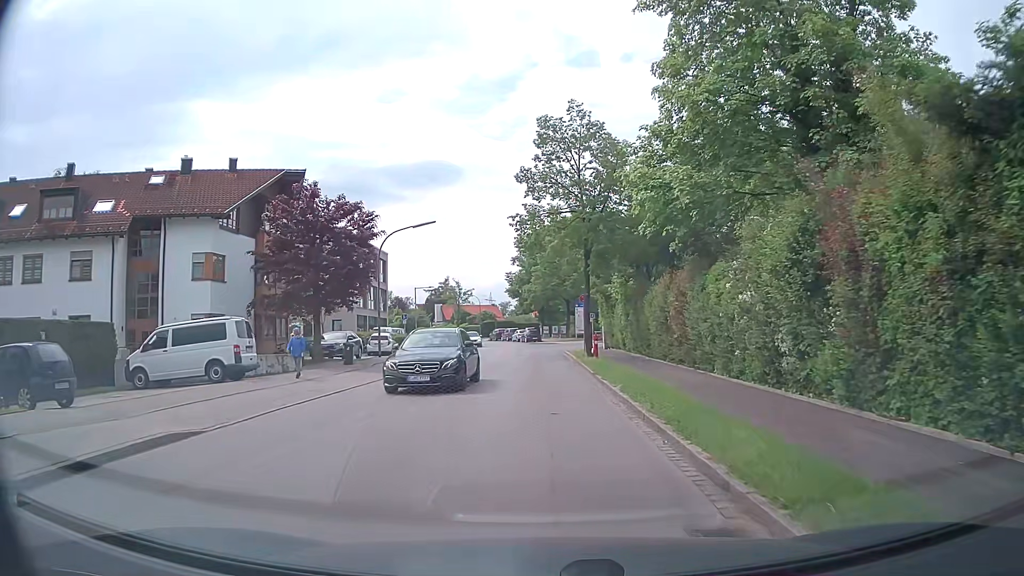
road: tertiary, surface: asphalt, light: Day
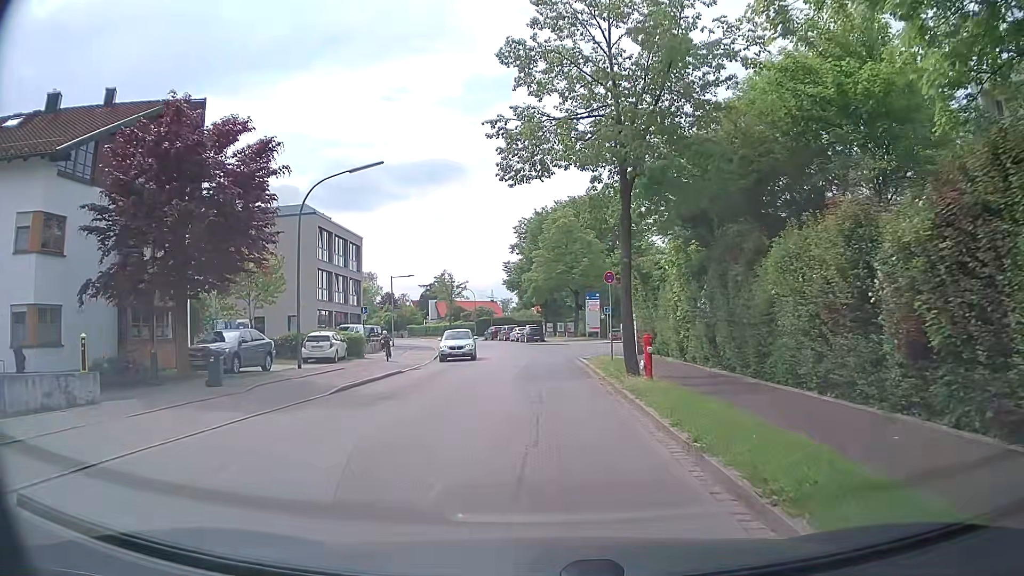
(-0.1, +12.8) m; -1°
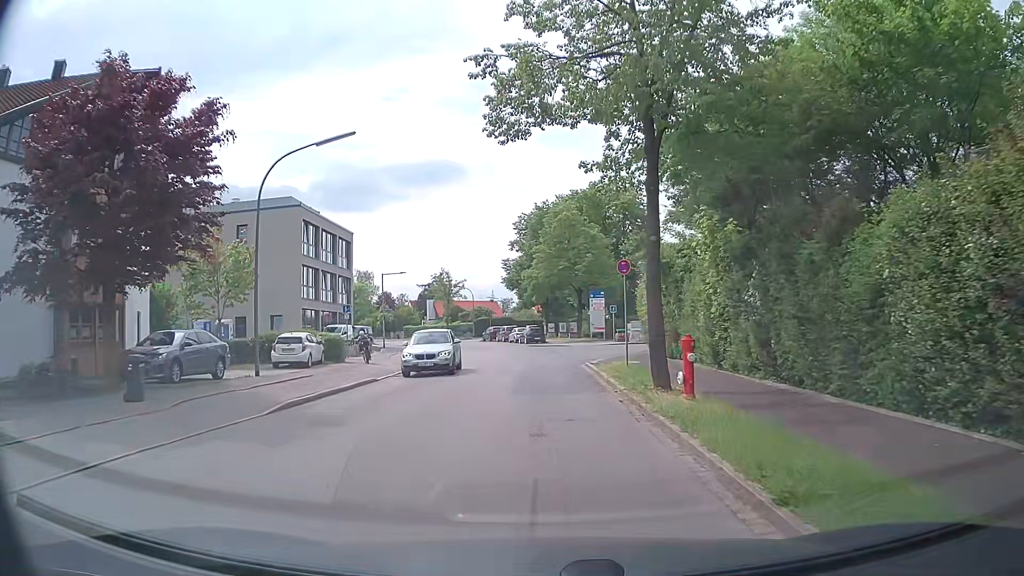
(0.0, +3.8) m; 0°
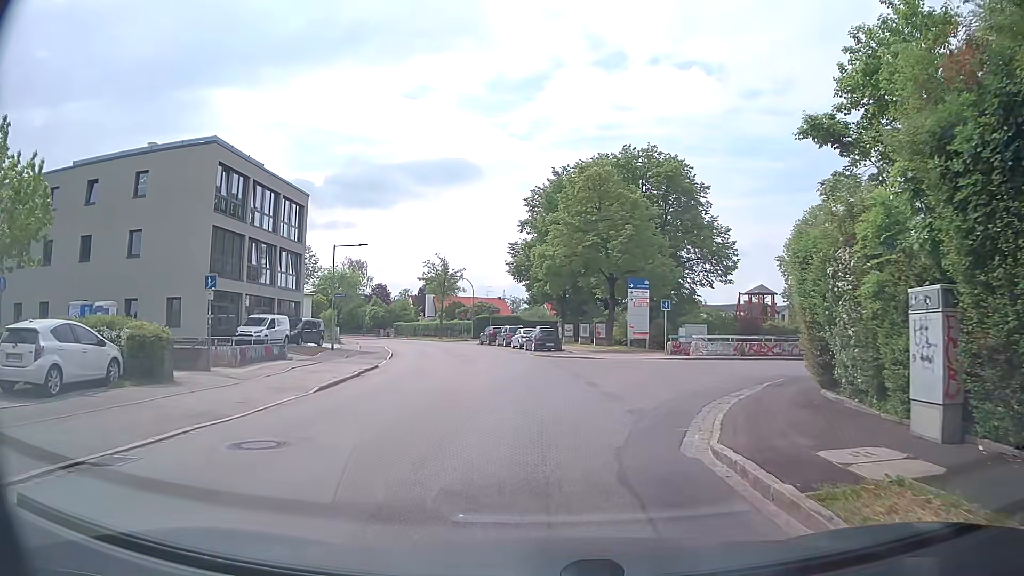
(-0.3, +16.9) m; -2°
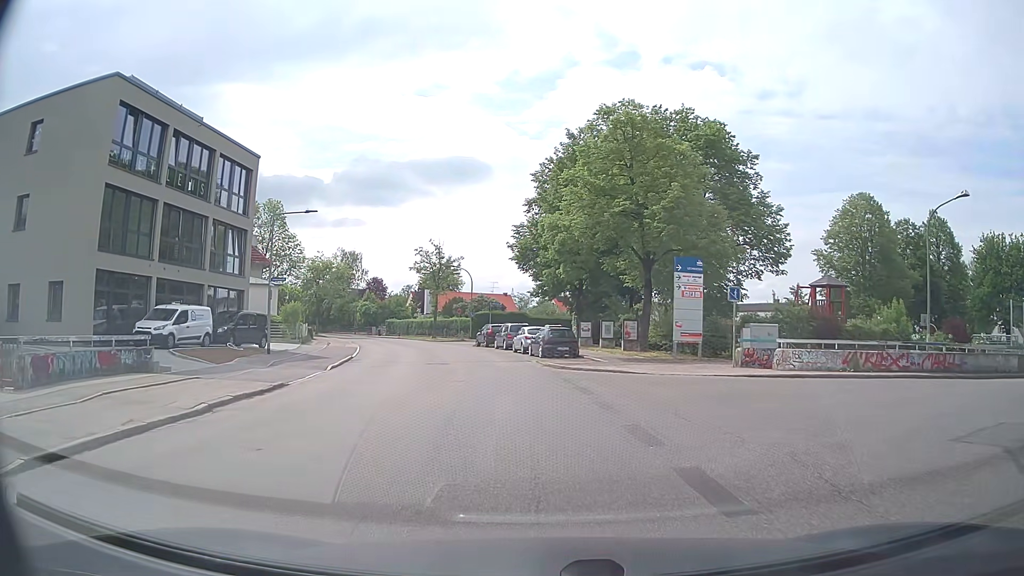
(+0.1, +10.7) m; 0°
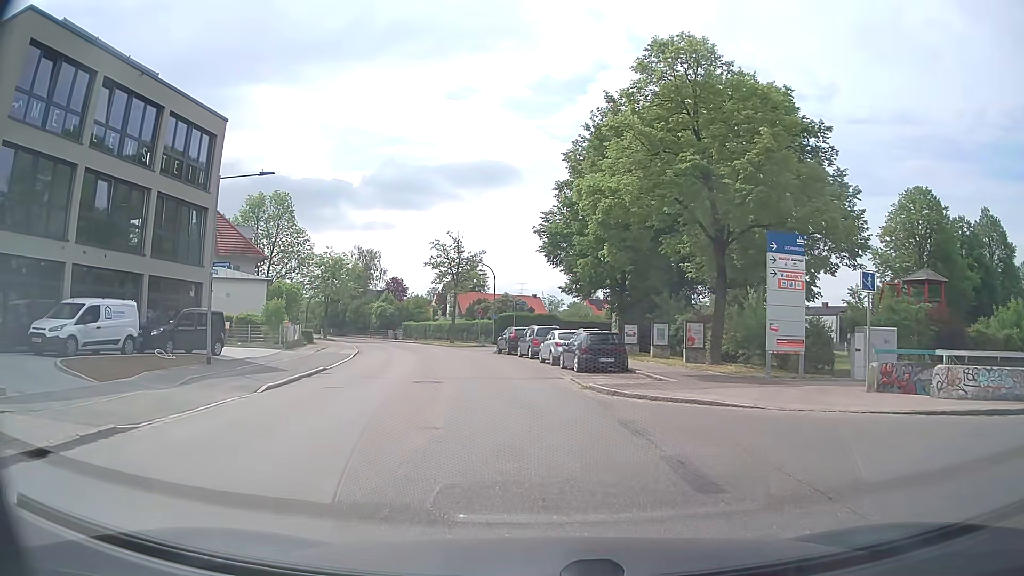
(0.0, +8.1) m; -2°
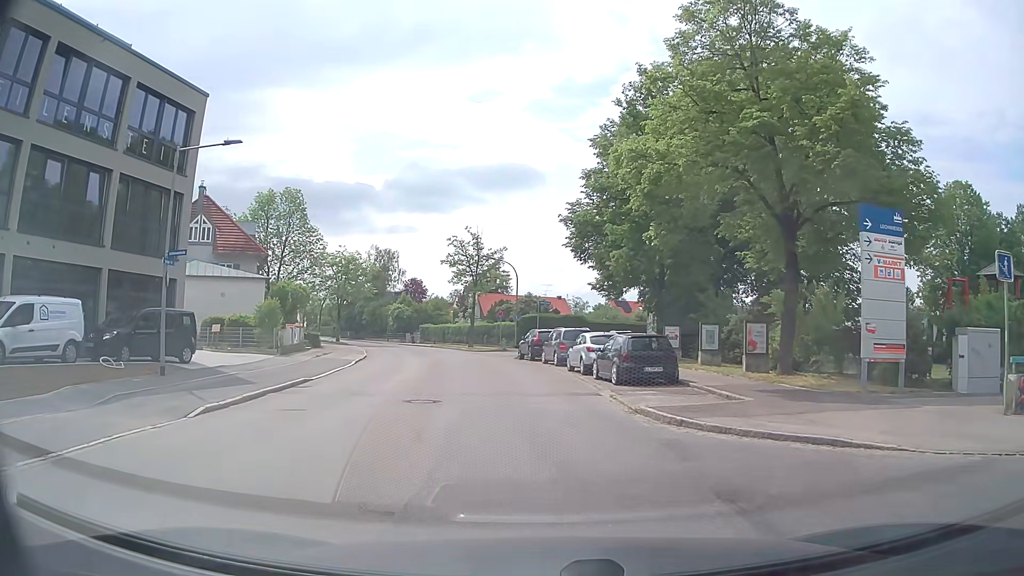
(-0.1, +4.6) m; -3°
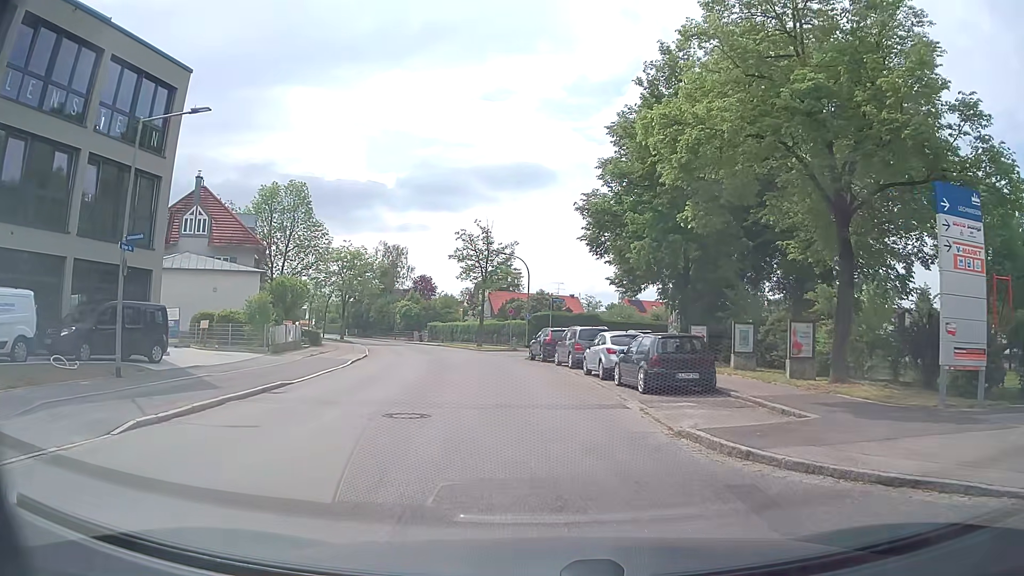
(0.0, +2.8) m; -1°
(0, +10) (-1, +20) (-2, +30) (-4, +40) (-6, +49) (-10, +59) (-13, +68) (-17, +77) (-22, +86) (-26, +95) m
